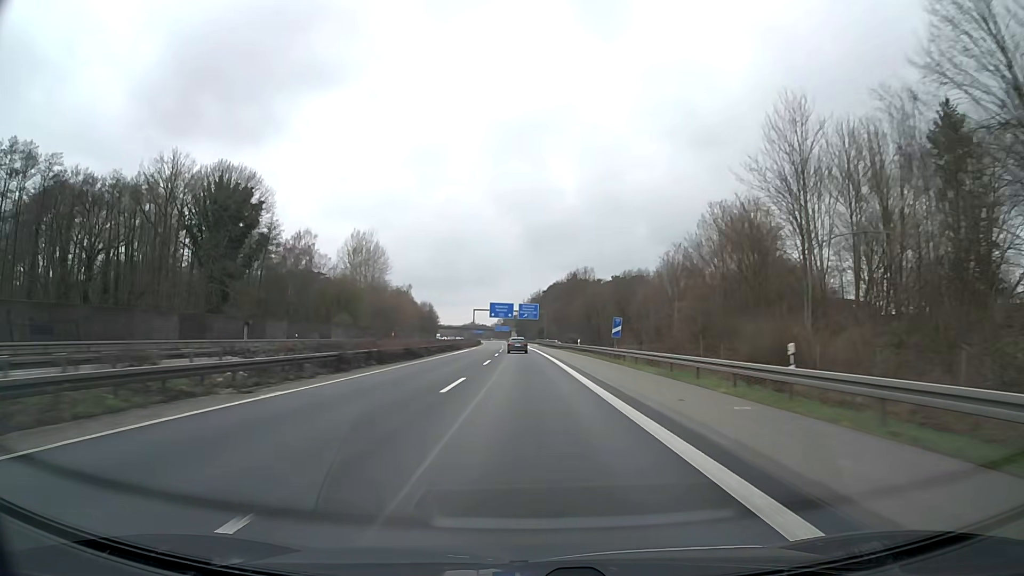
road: motorway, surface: asphalt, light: Day
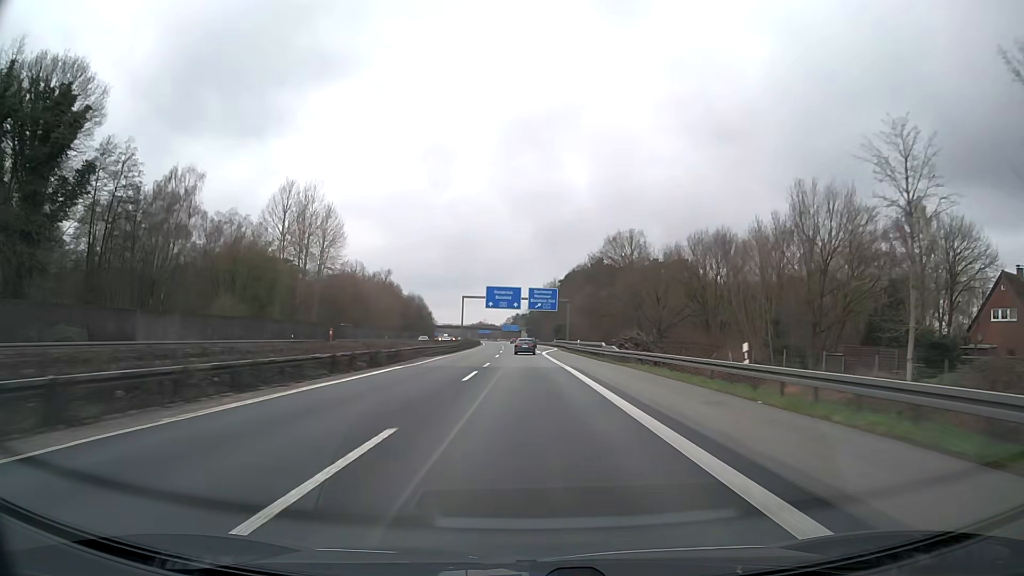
(-0.4, +48.6) m; -1°
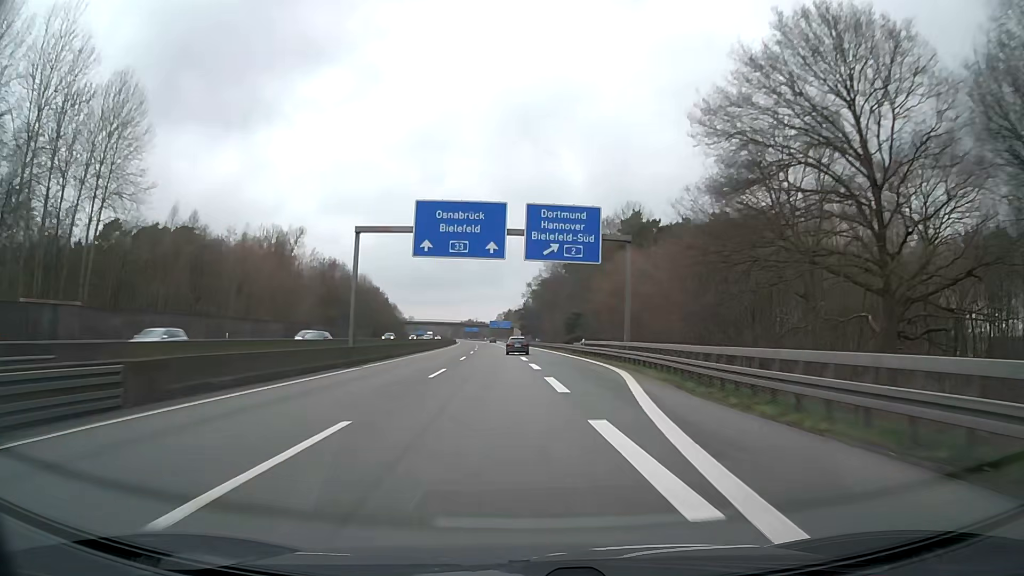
(-0.2, +64.4) m; 0°
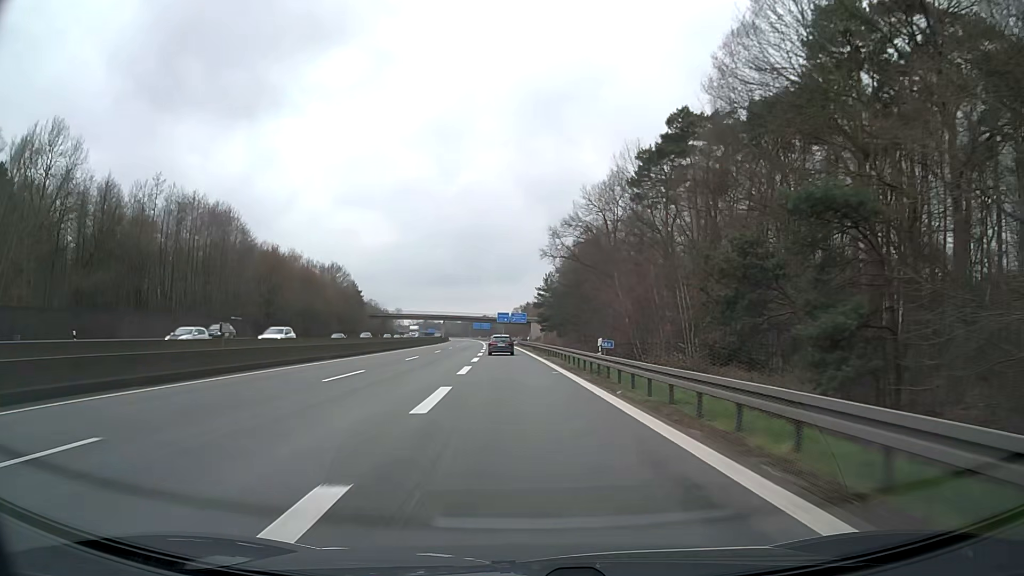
(-0.2, +76.1) m; -1°
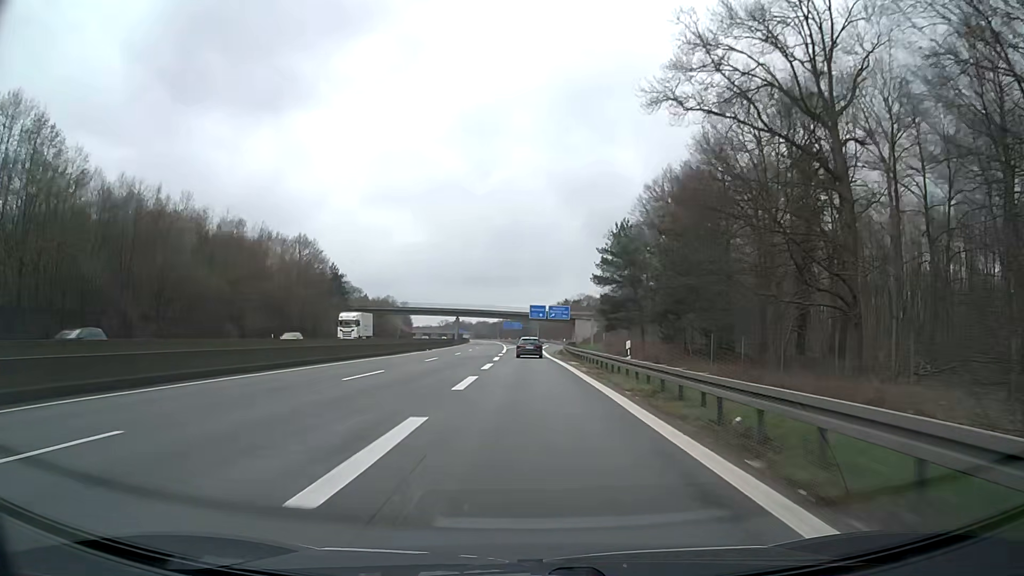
(-2.0, +54.5) m; -3°
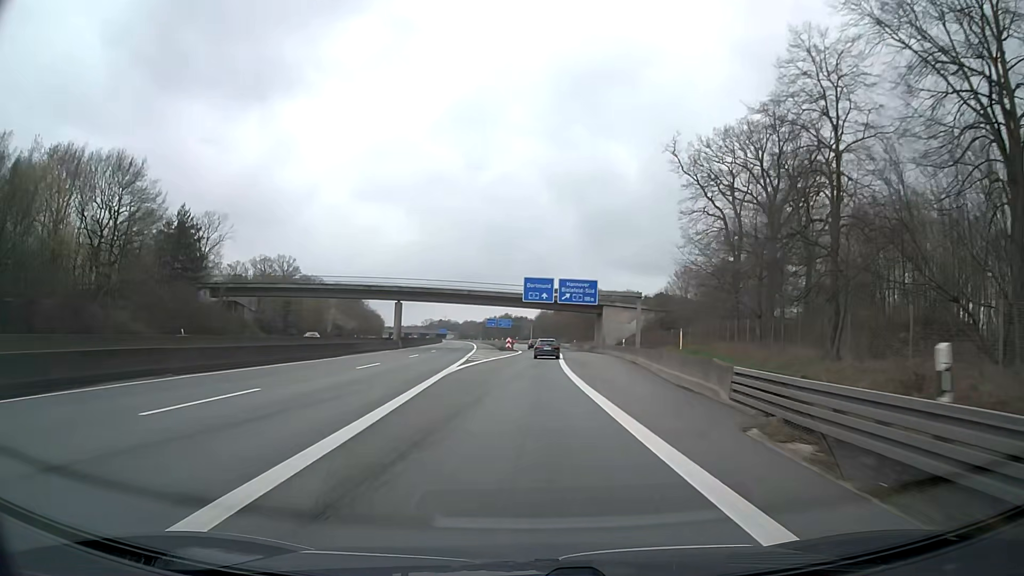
(-0.1, +65.4) m; +1°
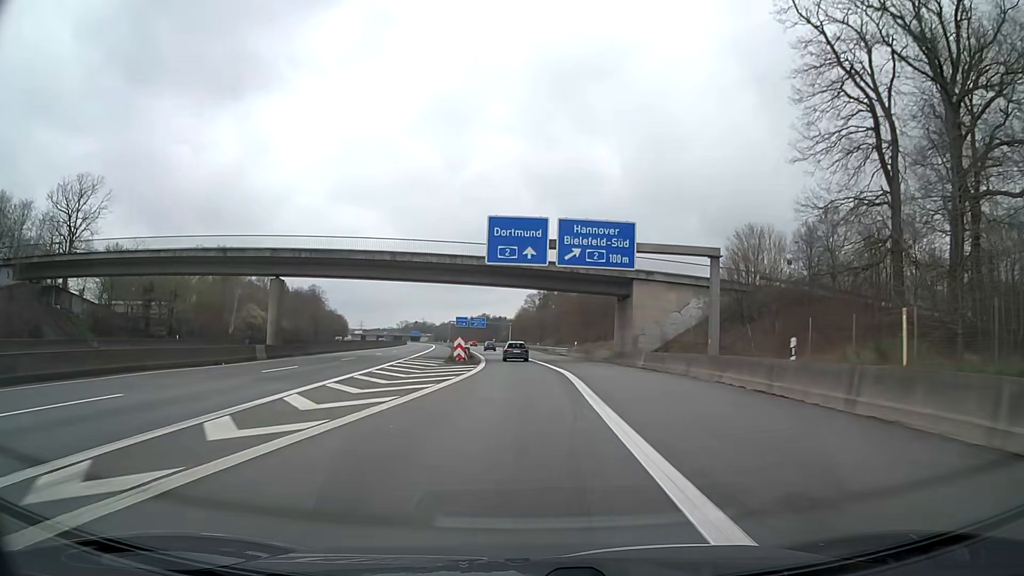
(+0.8, +38.9) m; +2°
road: motorway_link
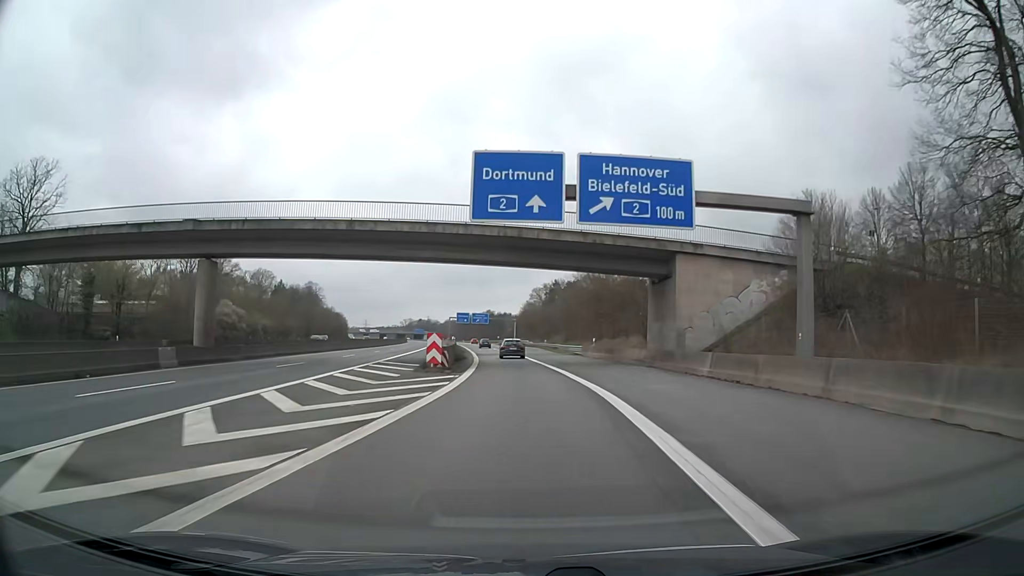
(0.0, +13.0) m; 0°
(0, +10) (0, +20) (-1, +30) (-1, +40) (-2, +50) (-3, +60) (-4, +70) (-5, +80) (-6, +90) (-7, +100) m
